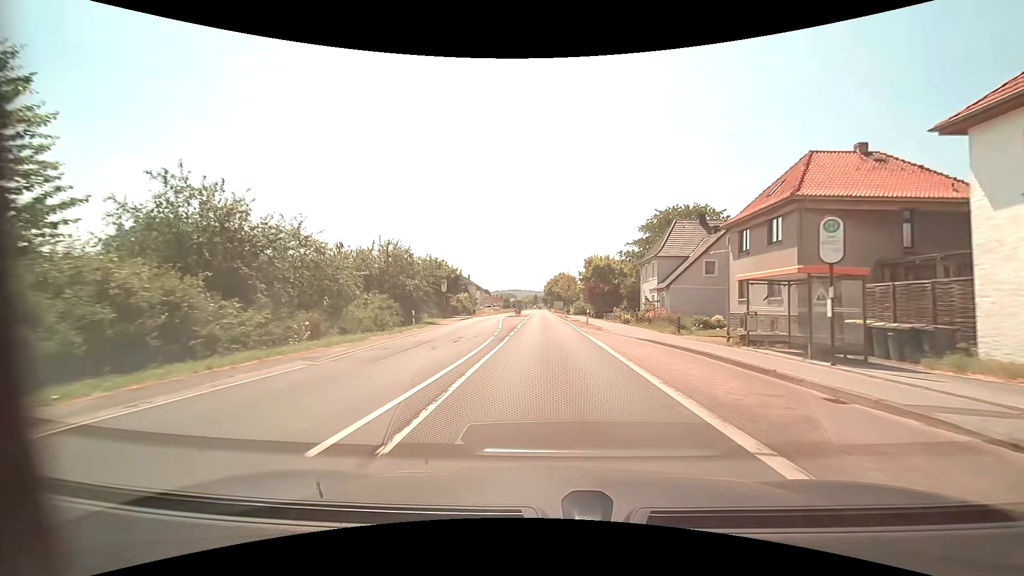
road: primary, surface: asphalt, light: Day
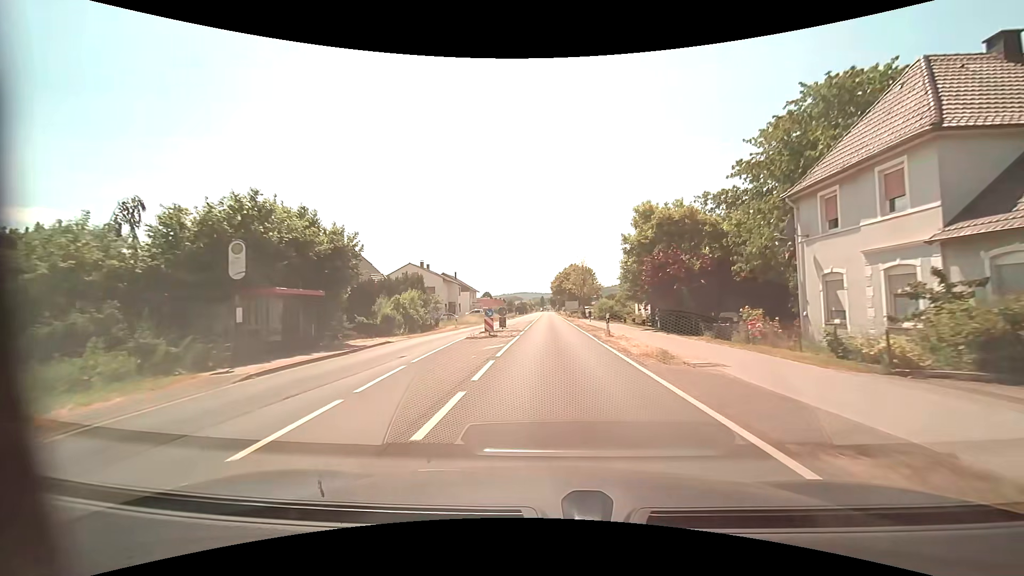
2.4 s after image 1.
(-0.3, +32.5) m; -1°
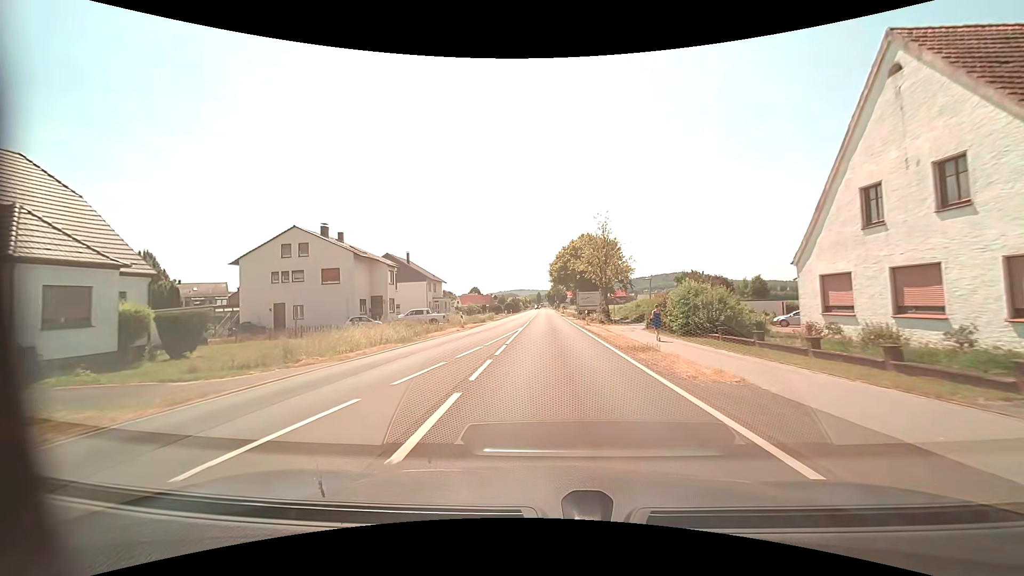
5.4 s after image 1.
(0.0, +39.6) m; 0°
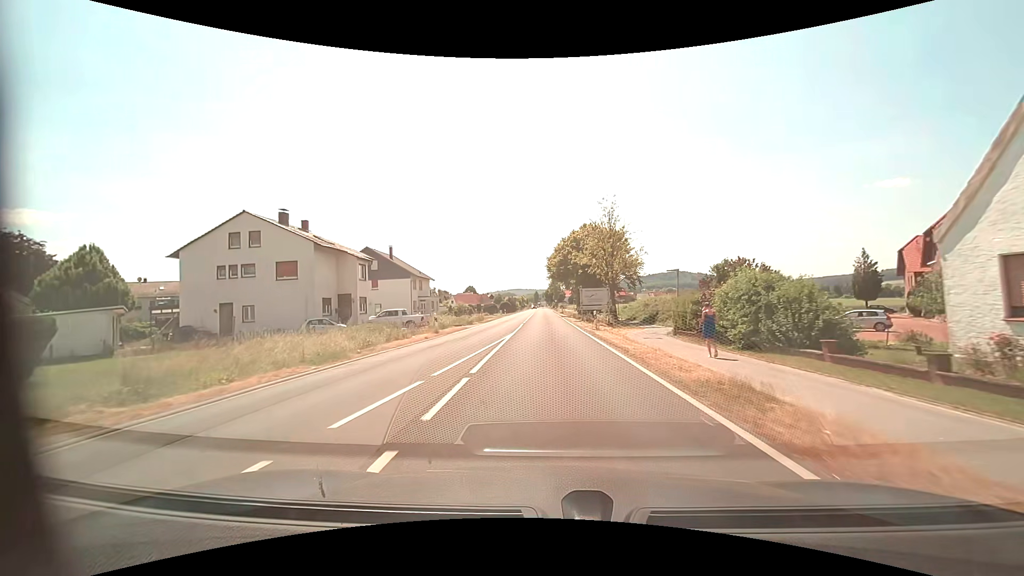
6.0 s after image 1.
(0.0, +7.7) m; +1°
(0, +10) (0, +20) (0, +30) (0, +40) (0, +50) (-1, +60) (-1, +70) (-1, +80) (-1, +90) (-1, +100) m
